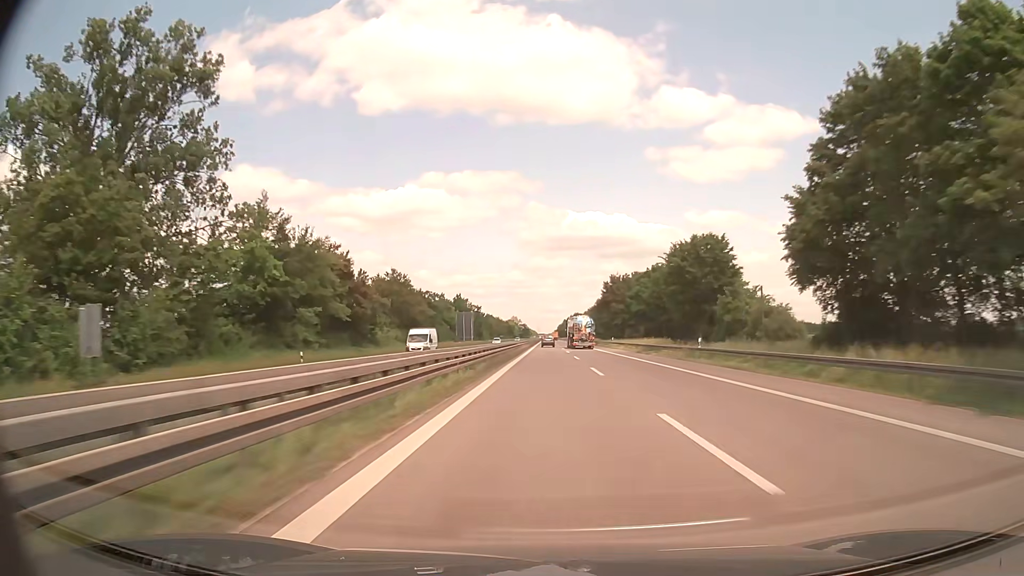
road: trunk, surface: asphalt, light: Day
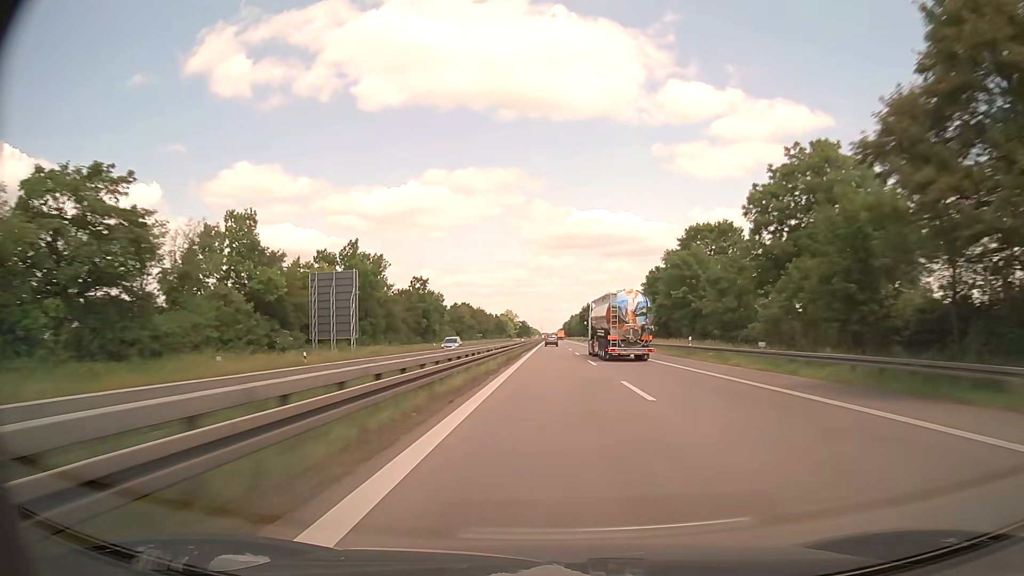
(-0.1, +99.0) m; 0°
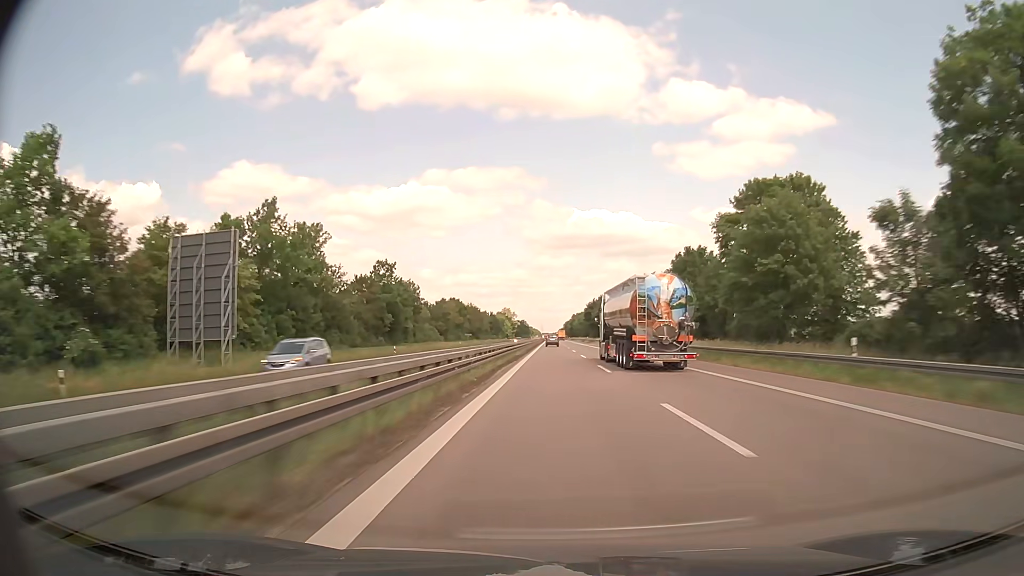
(0.0, +24.5) m; 0°
(0, +10) (0, +20) (0, +30) (0, +40) (0, +50) (0, +60) (0, +70) (0, +80) (0, +90) (0, +100) m
